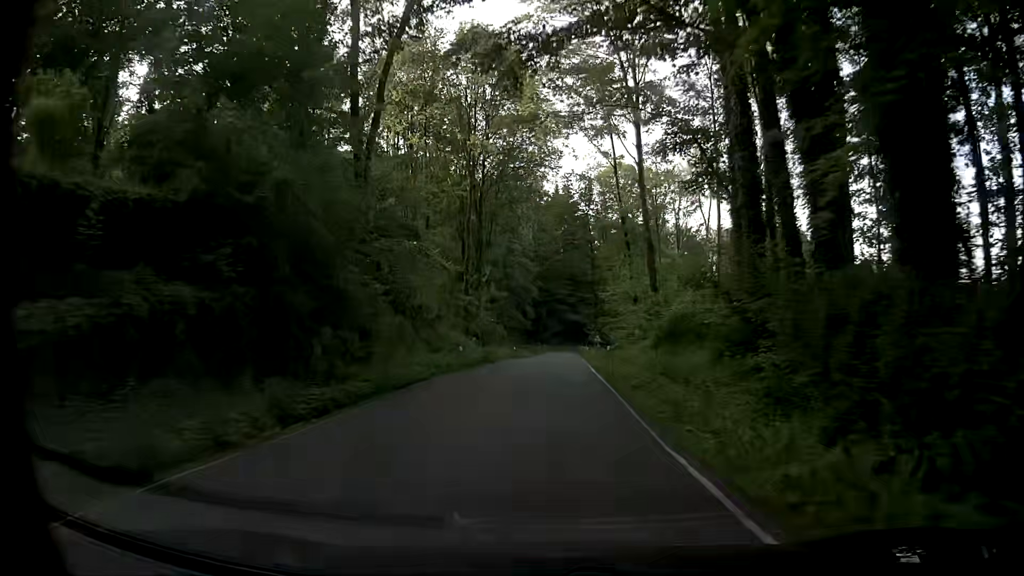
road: secondary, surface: asphalt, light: Day
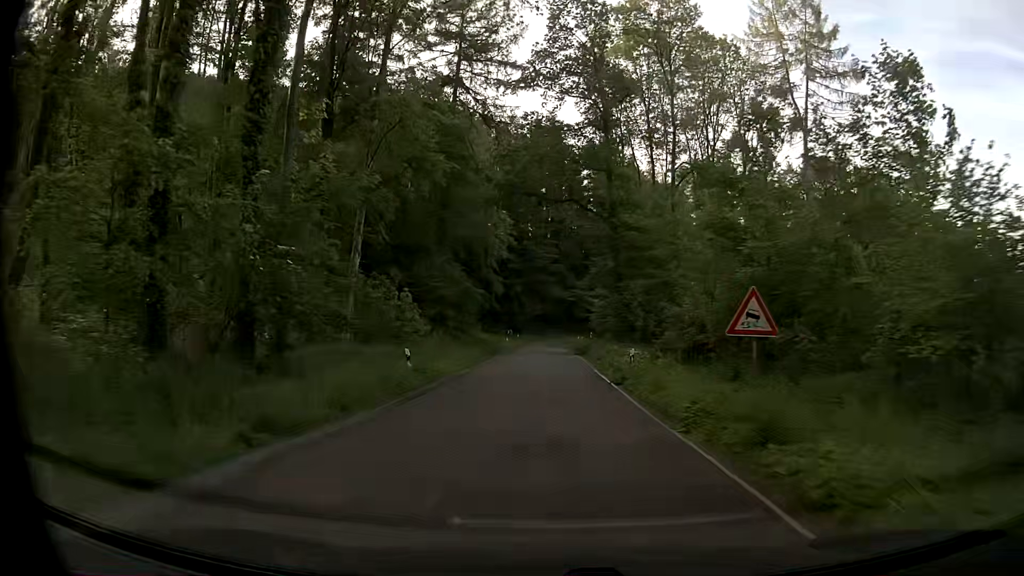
(+0.9, +45.4) m; +3°
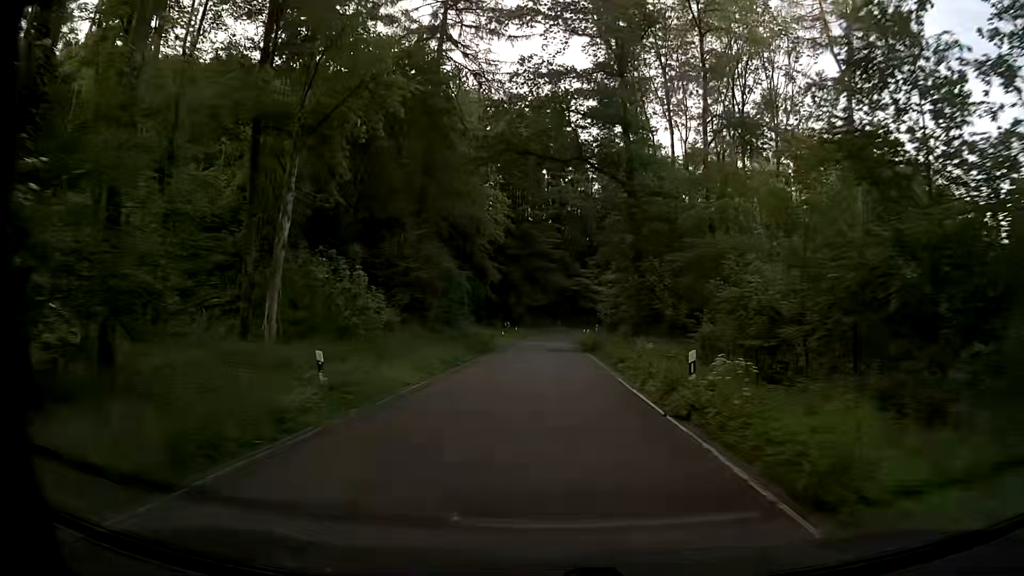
(-0.1, +8.9) m; -1°
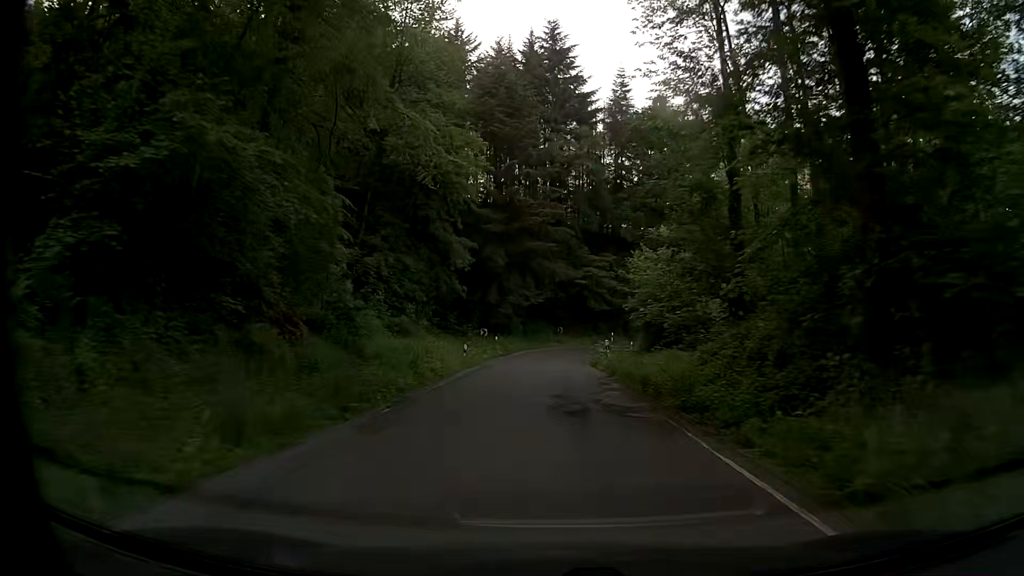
(0.0, +25.8) m; 0°
(0, +10) (0, +20) (0, +30) (0, +40) (+2, +50) (+6, +59) (+12, +66) (+22, +70) (+31, +73) (+41, +76) m
